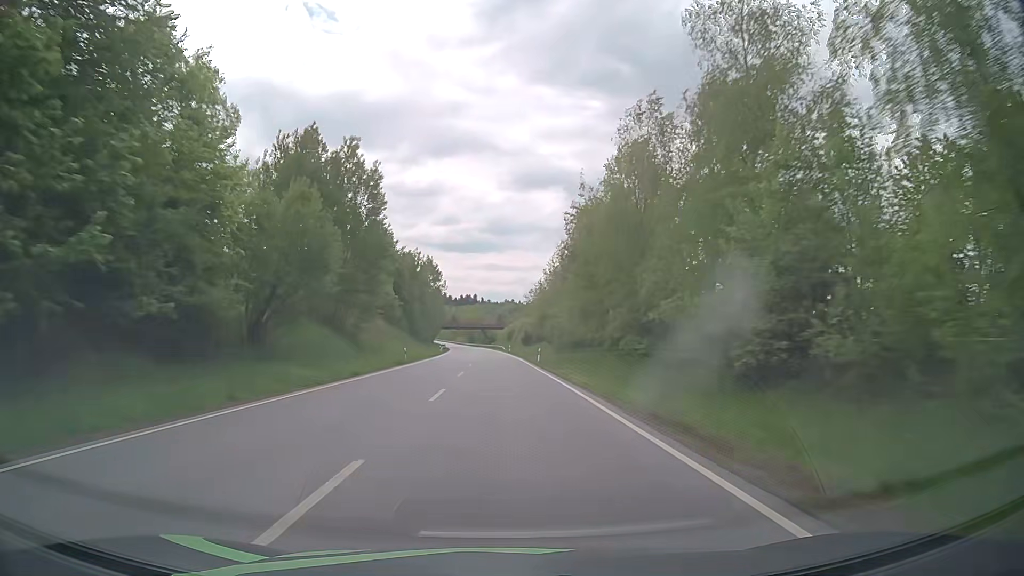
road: primary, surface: asphalt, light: Day
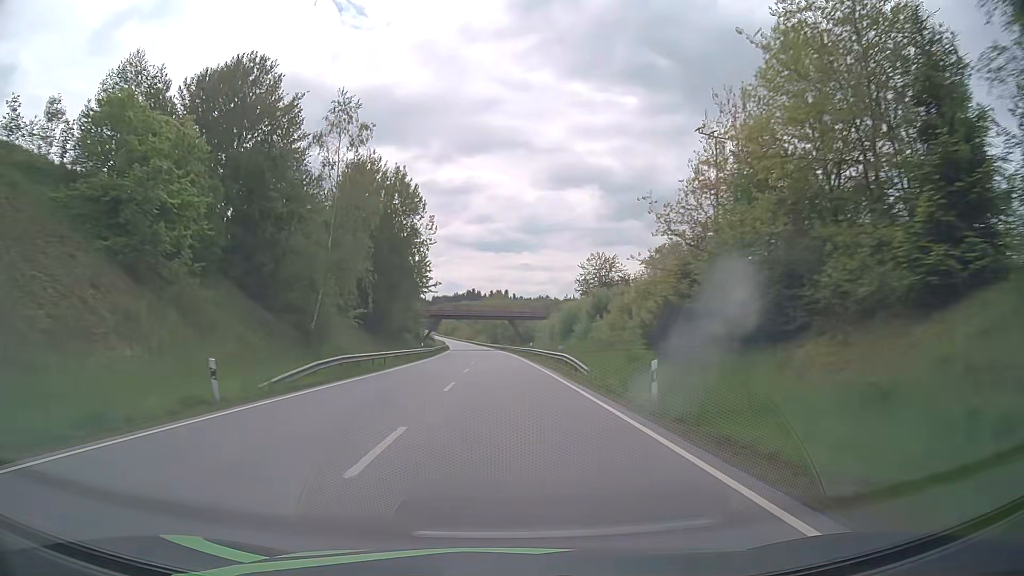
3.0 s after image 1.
(-1.8, +79.6) m; -3°
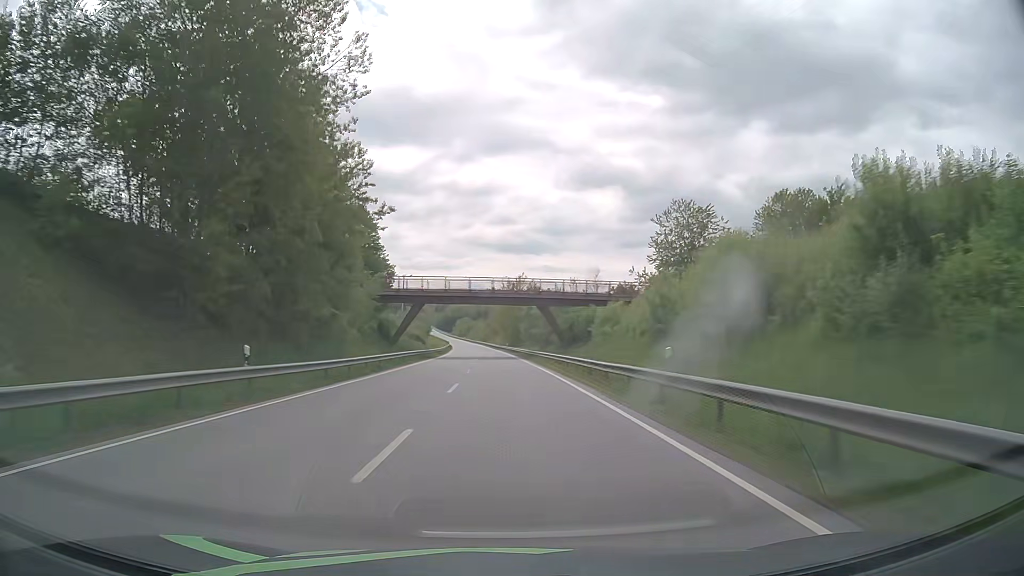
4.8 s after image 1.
(-0.8, +47.4) m; -2°
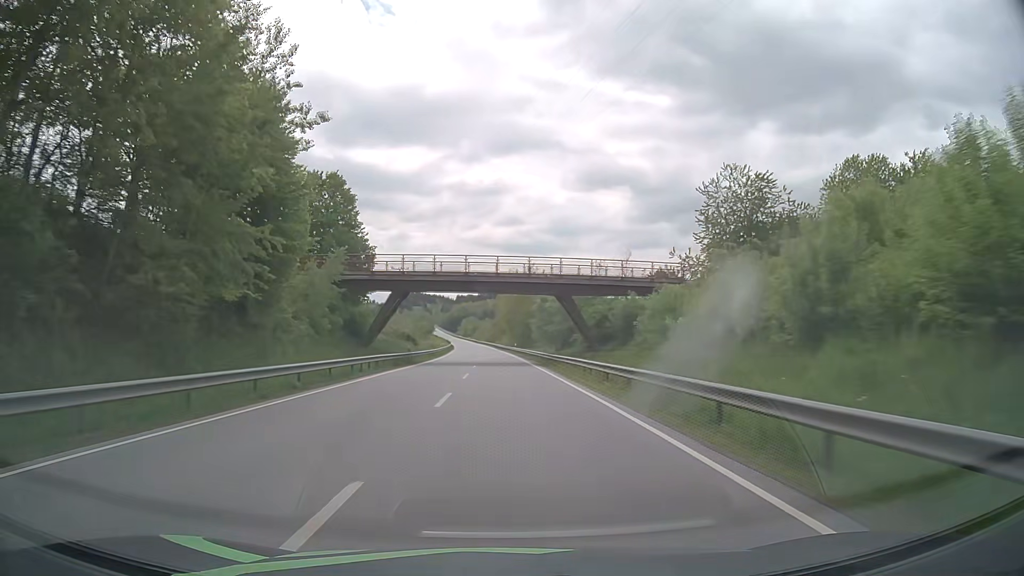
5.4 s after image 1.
(-0.1, +15.8) m; -1°
(0, +10) (0, +20) (0, +30) (-1, +40) (-1, +50) (-1, +60) (-2, +70) (-2, +80) (-2, +90) (-3, +100) m
